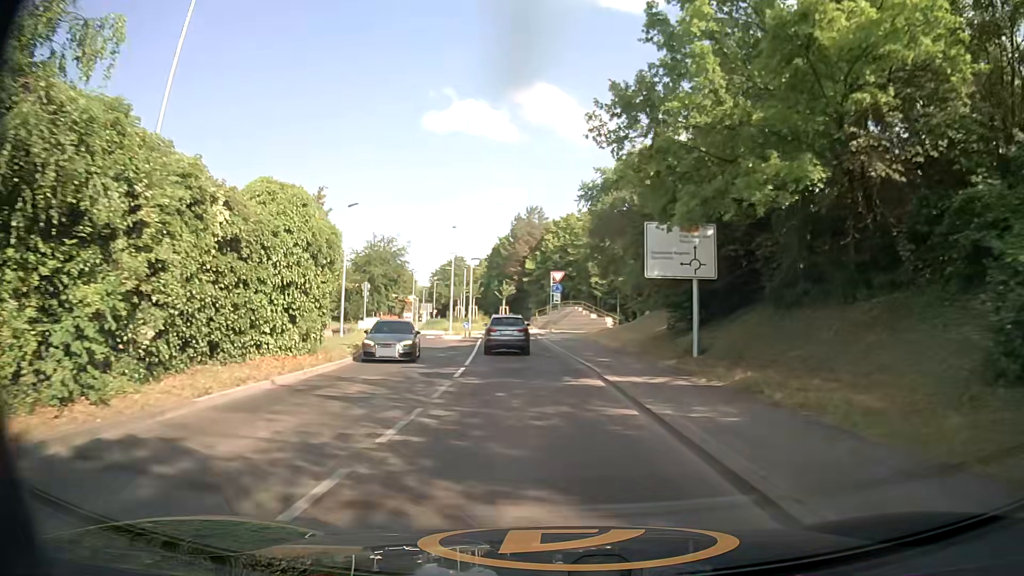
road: secondary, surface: asphalt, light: Day
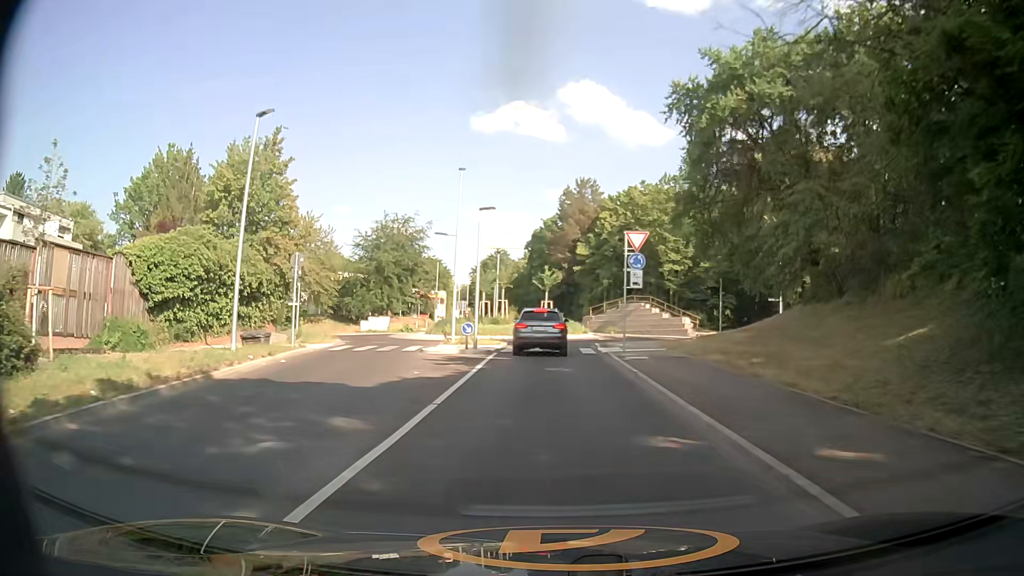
(-0.8, +19.8) m; -5°
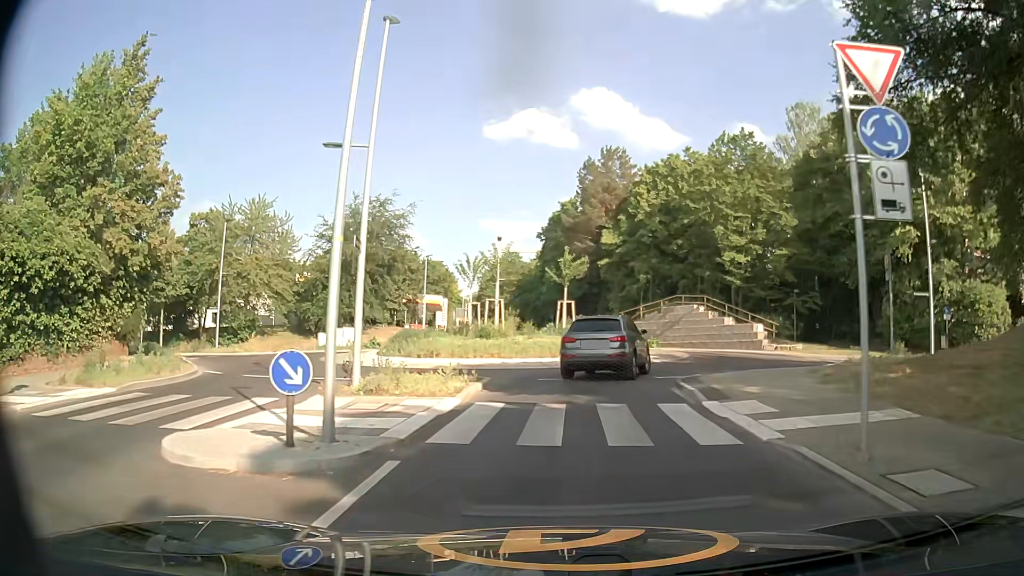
(-0.2, +17.1) m; -1°
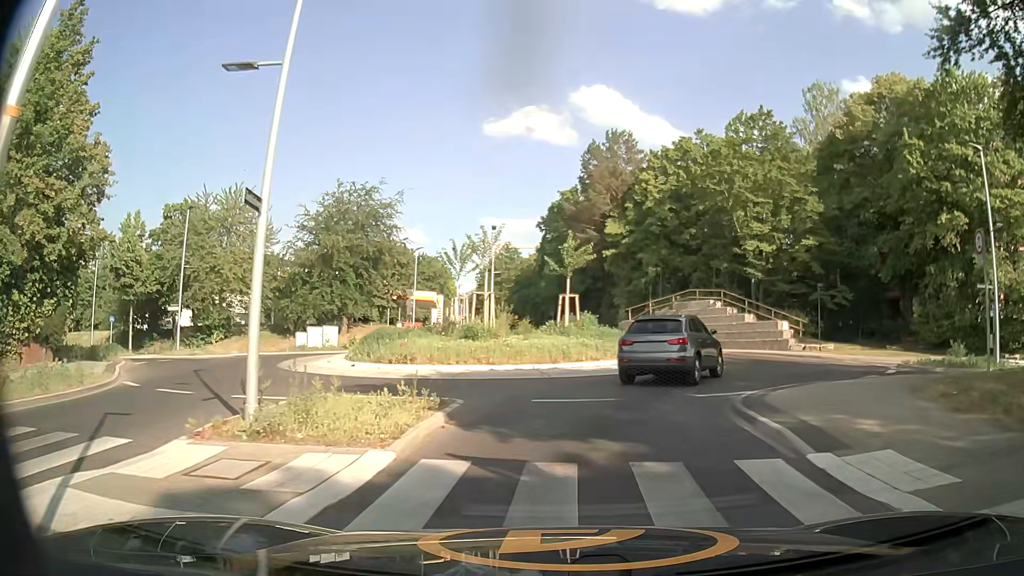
(0.0, +4.8) m; -1°
